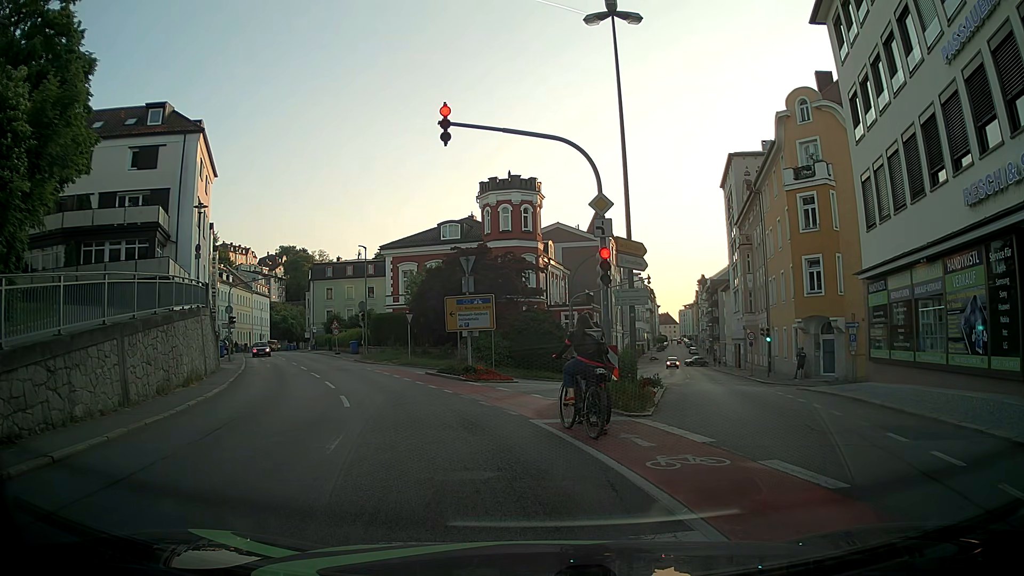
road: tertiary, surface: asphalt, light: Day
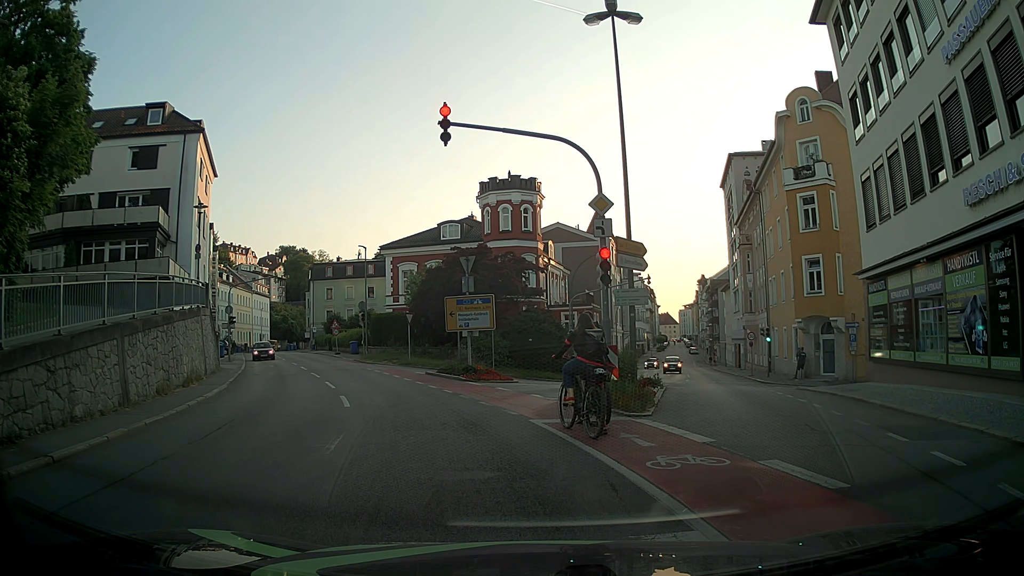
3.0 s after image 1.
(0.0, 0.0) m; 0°
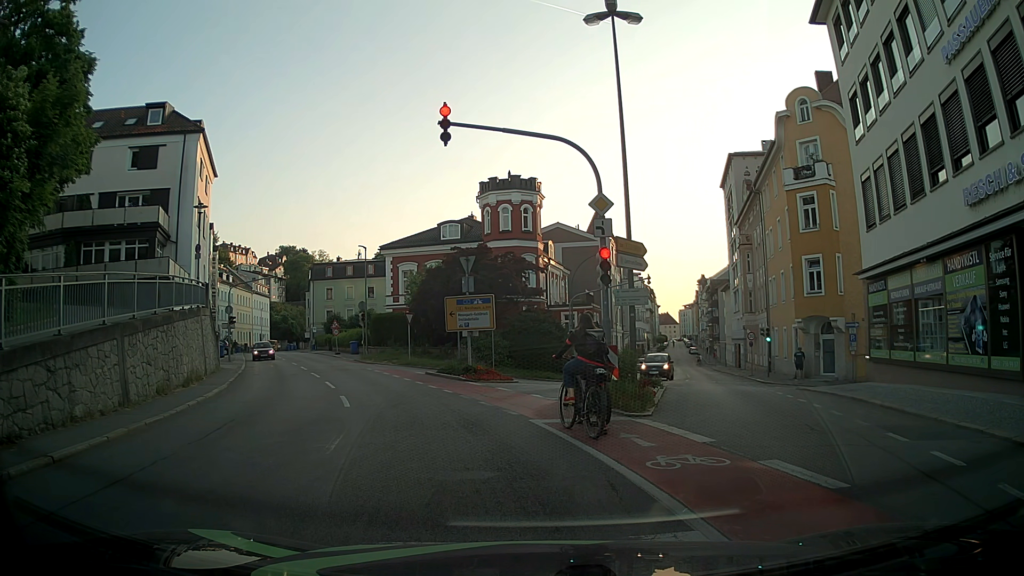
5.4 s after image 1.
(0.0, 0.0) m; 0°
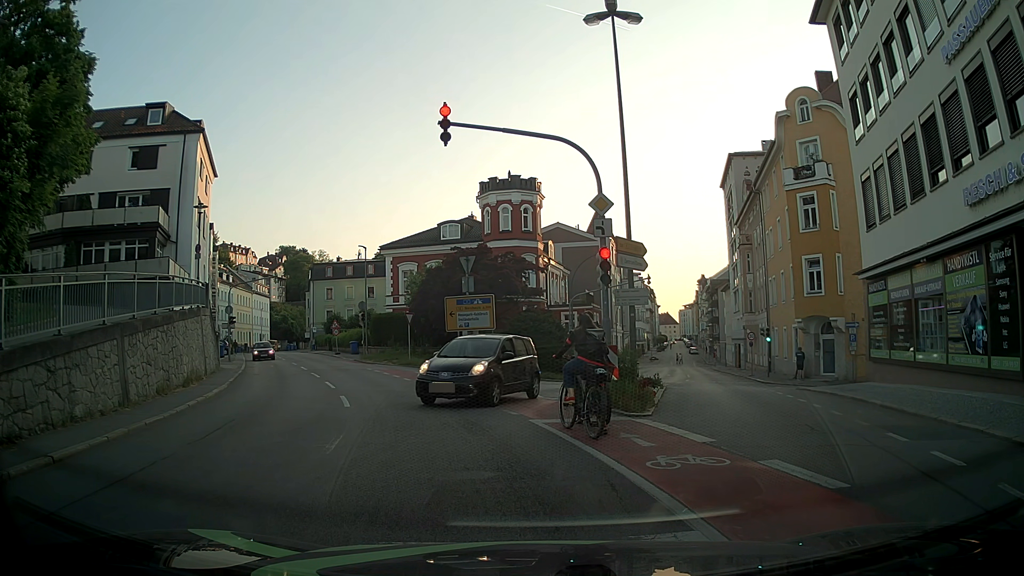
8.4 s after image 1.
(0.0, 0.0) m; 0°
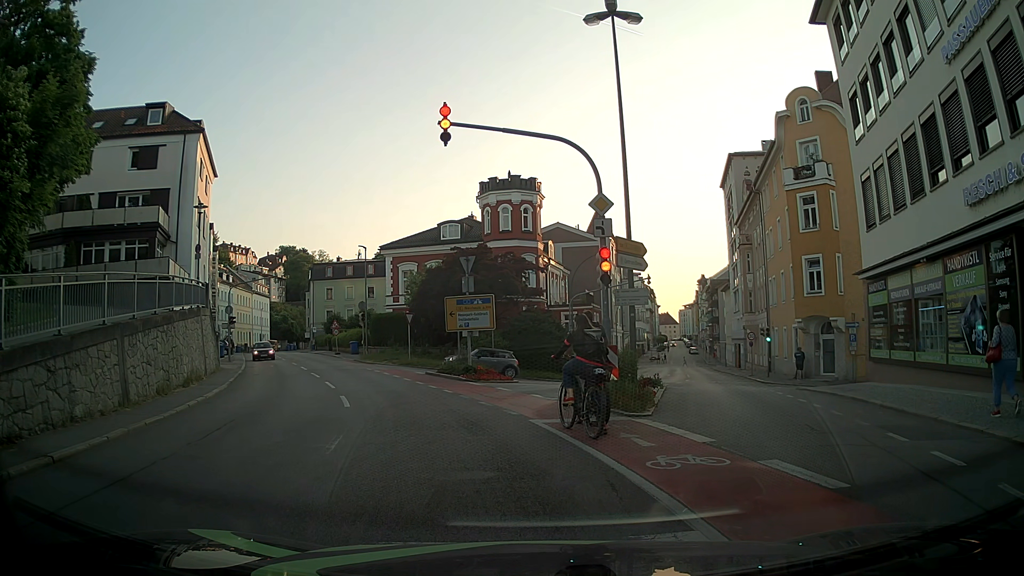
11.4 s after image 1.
(0.0, 0.0) m; 0°
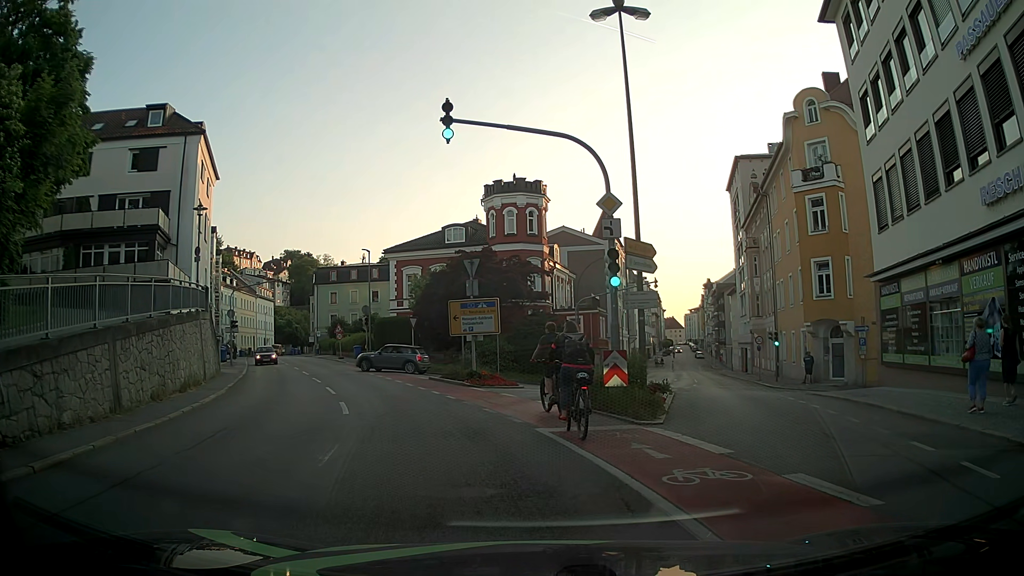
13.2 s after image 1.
(0.0, +0.6) m; 0°
